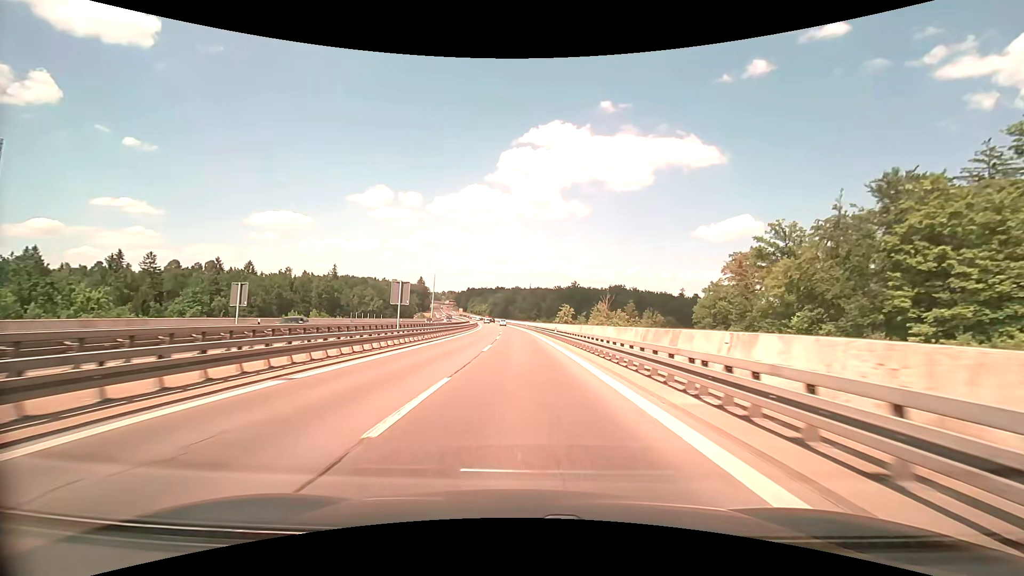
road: trunk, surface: asphalt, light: Day
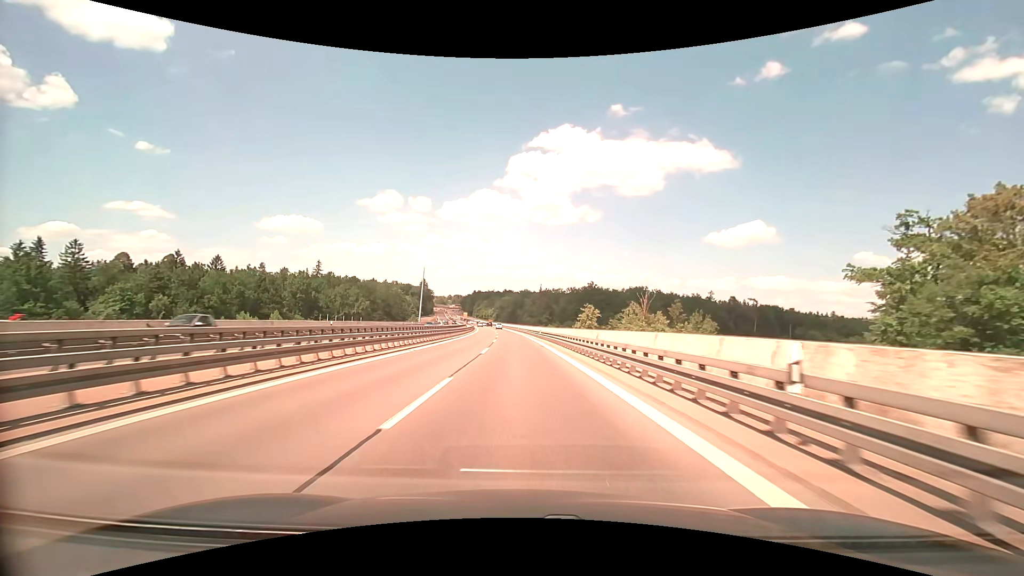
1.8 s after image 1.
(-0.4, +35.5) m; -1°
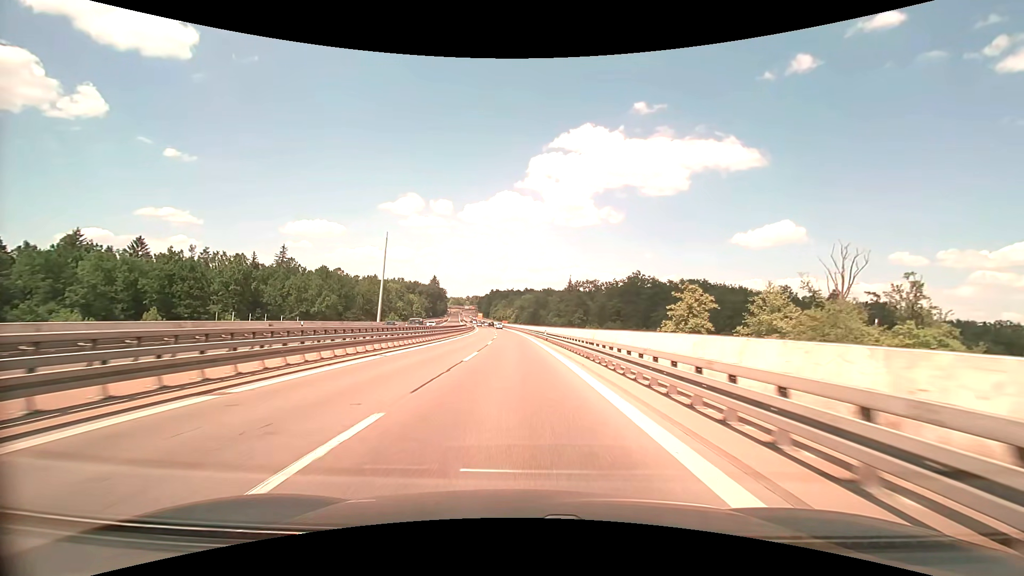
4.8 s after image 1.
(-1.2, +59.6) m; -3°
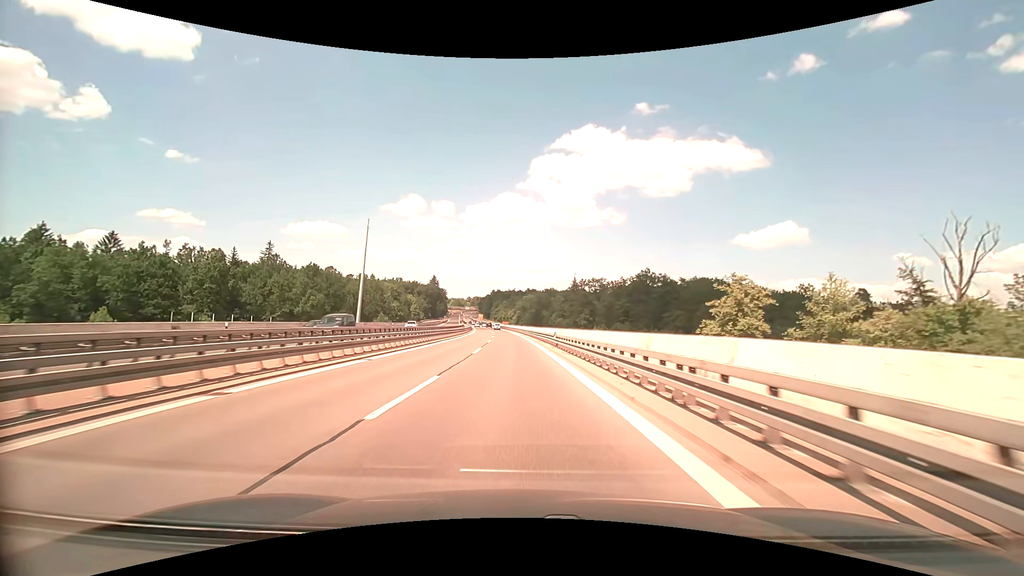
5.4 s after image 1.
(0.0, +12.0) m; 0°
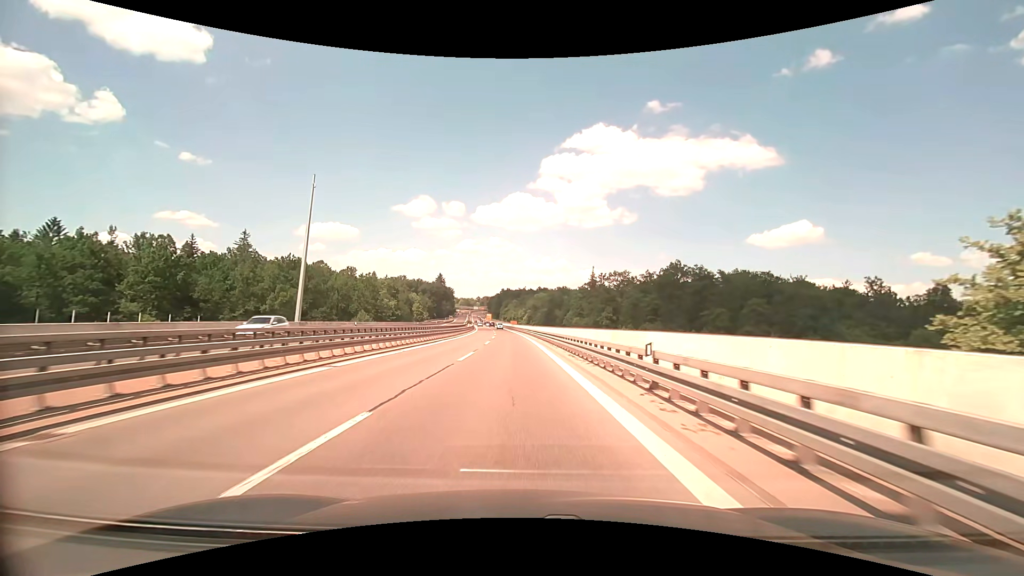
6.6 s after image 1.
(-0.2, +24.0) m; -1°
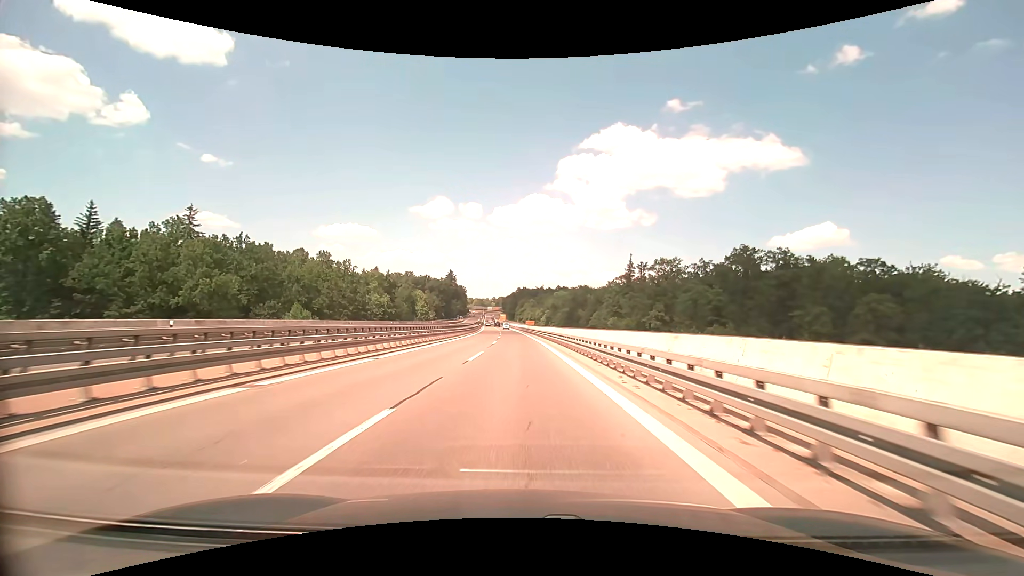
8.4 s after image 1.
(-0.8, +35.9) m; -2°
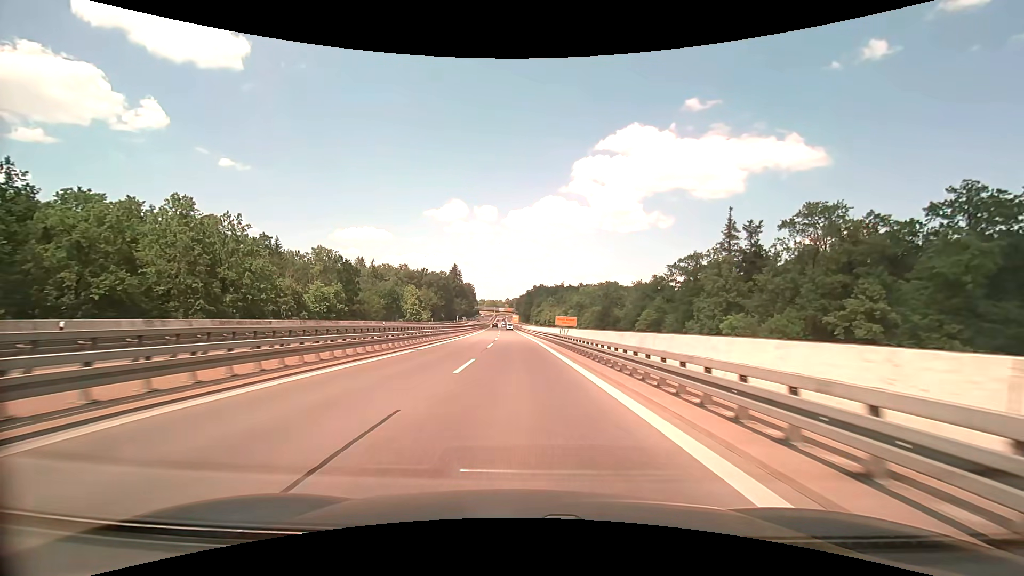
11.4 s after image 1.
(-1.2, +59.3) m; -2°
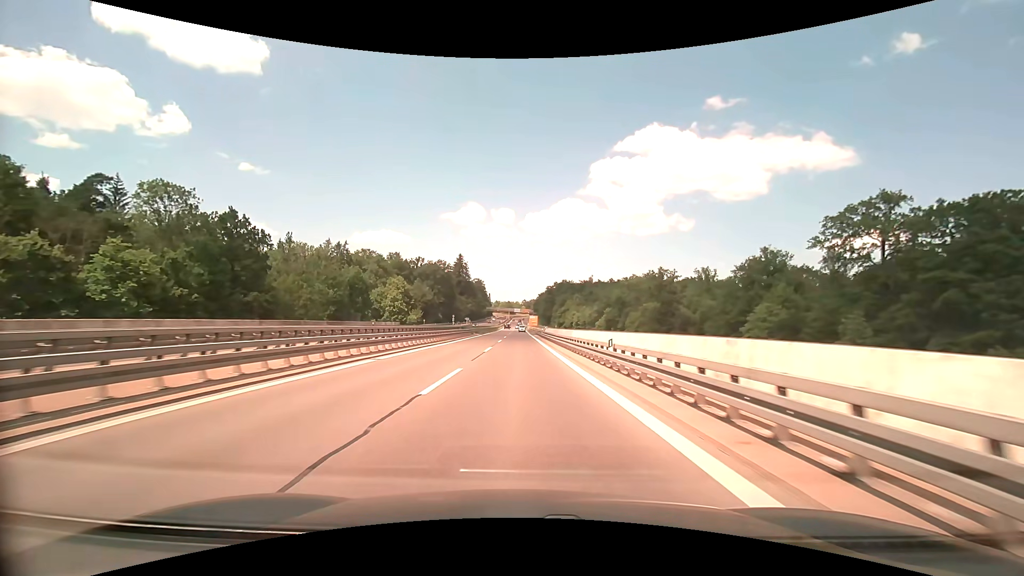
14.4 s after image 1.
(-1.2, +58.8) m; -2°
(0, +10) (0, +20) (0, +30) (0, +40) (0, +50) (0, +60) (-1, +70) (-1, +80) (-1, +90) (-1, +100) m
